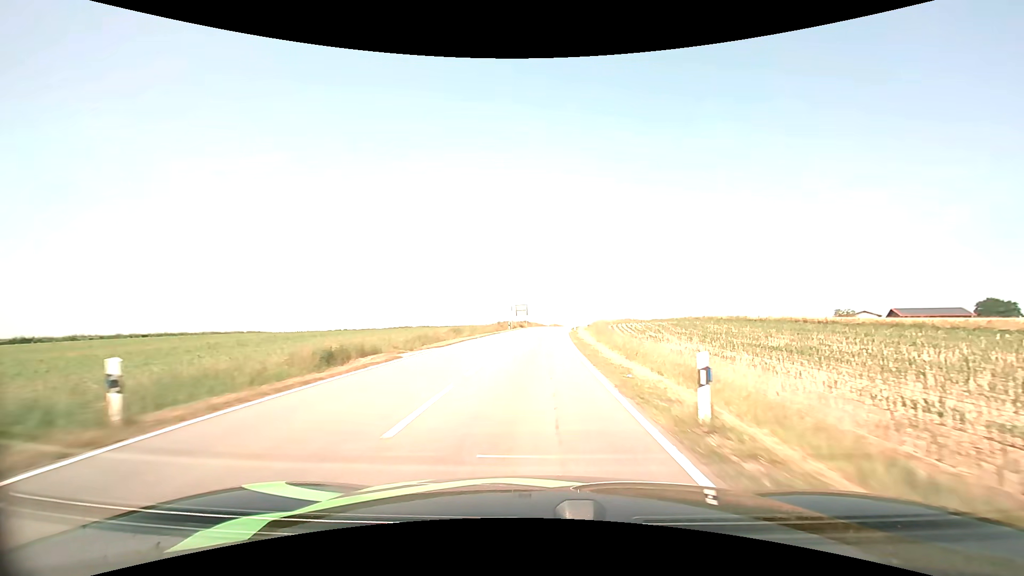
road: tertiary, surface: asphalt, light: Day
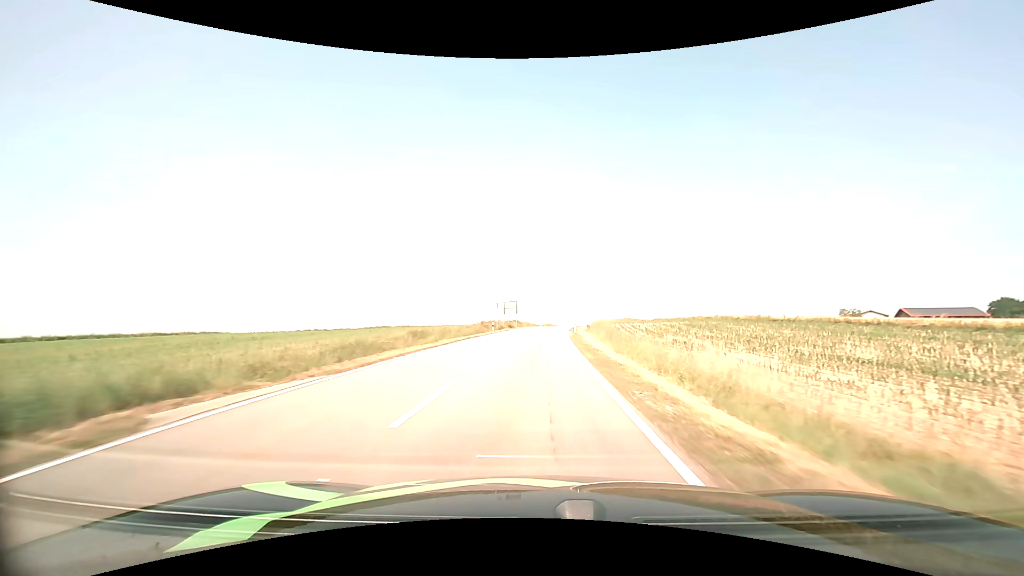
(+0.1, +11.8) m; +1°
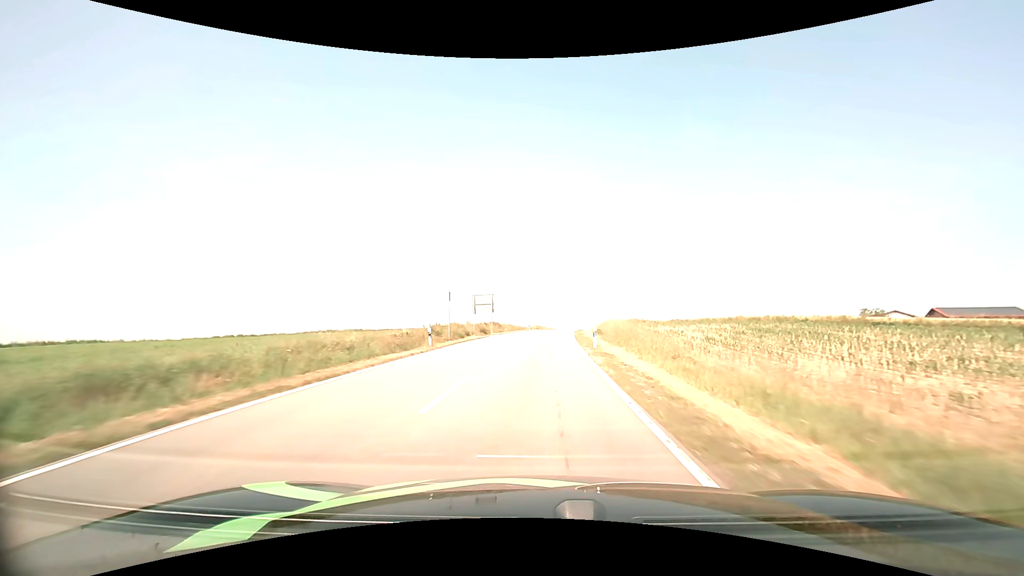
(+0.3, +24.1) m; +1°
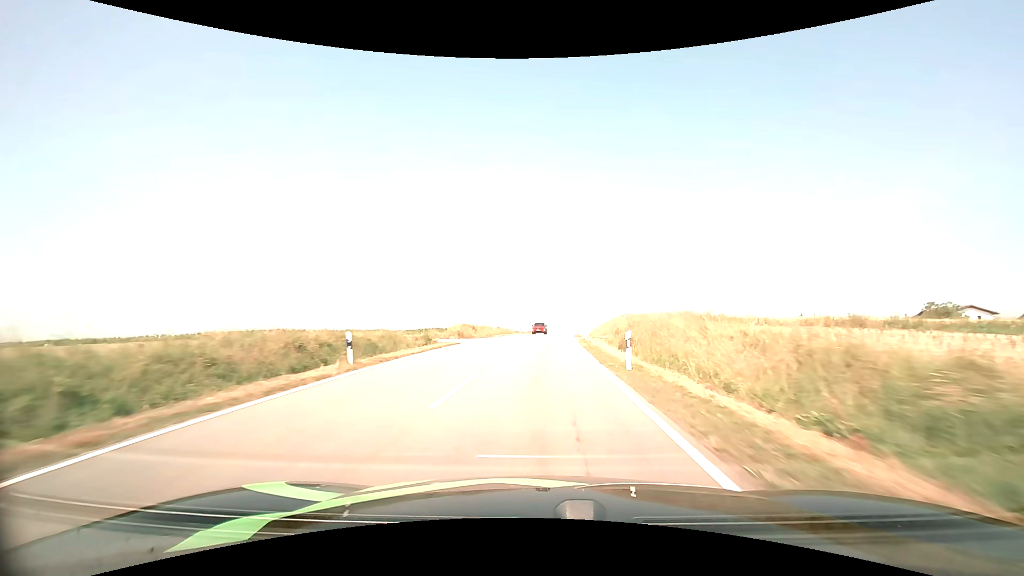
(+2.6, +61.3) m; +5°
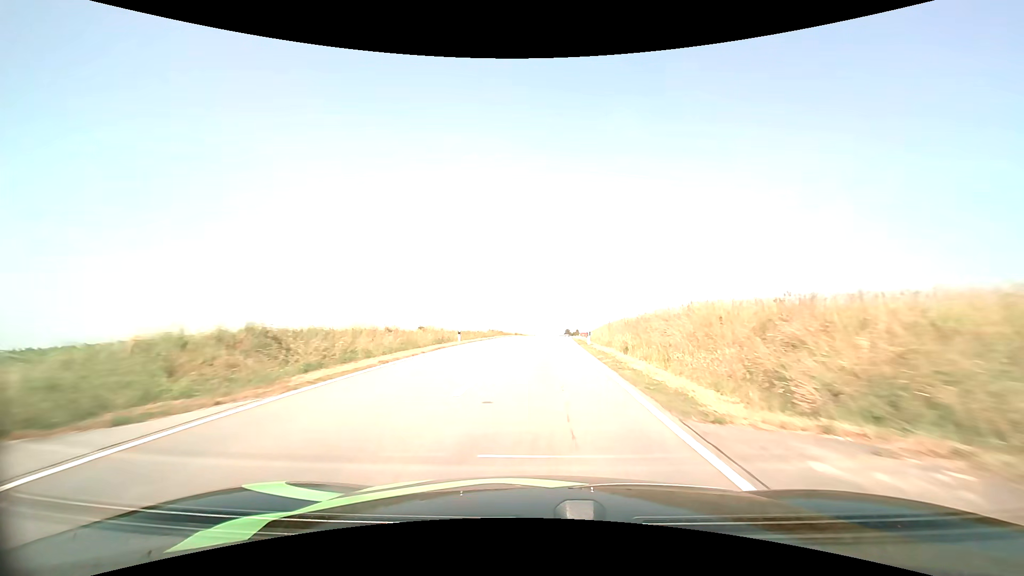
(+0.8, +35.7) m; +3°
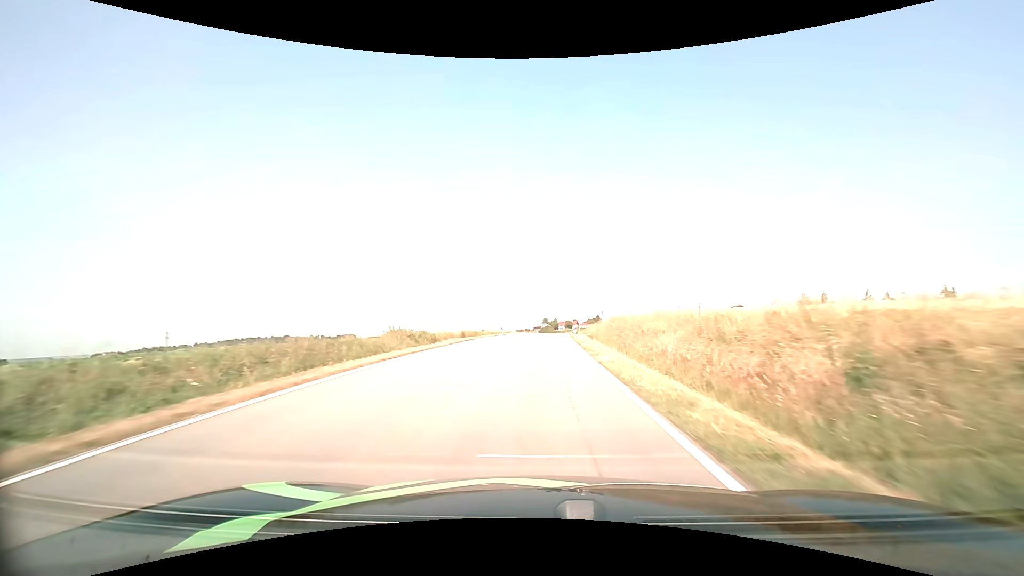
(+0.9, +35.8) m; +3°
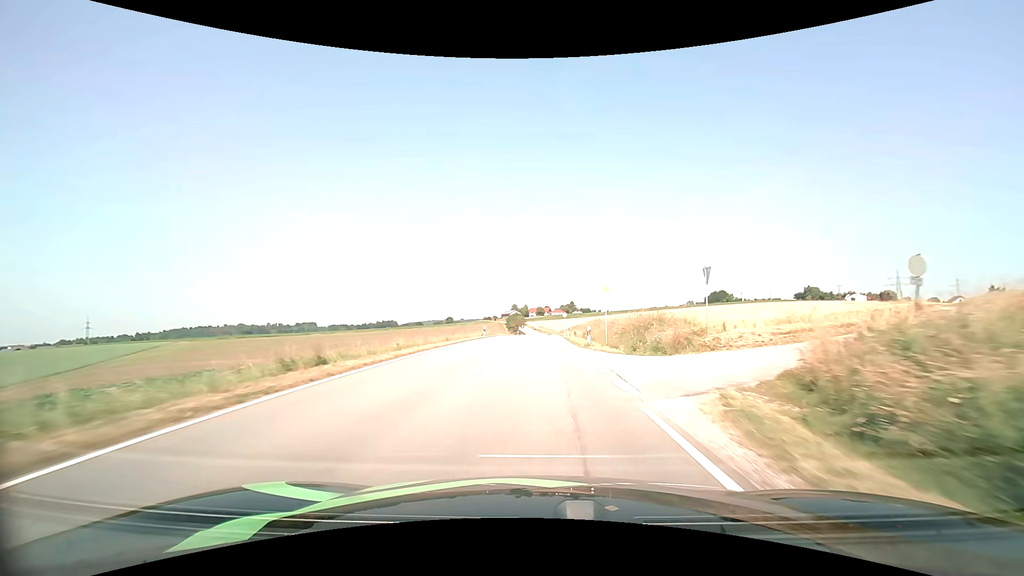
(+1.8, +59.9) m; +3°
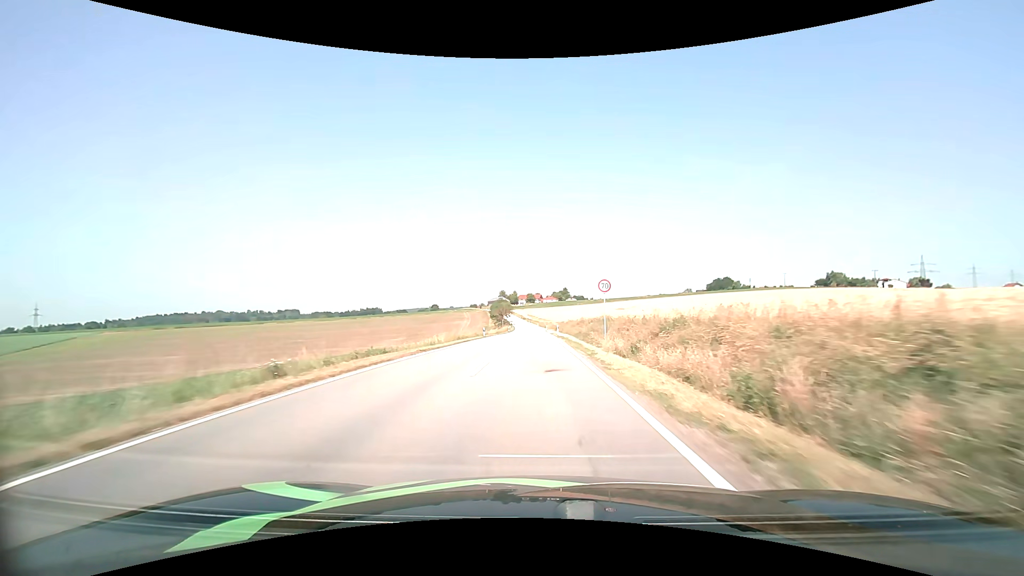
(+0.3, +49.4) m; +1°
(0, +10) (0, +20) (0, +30) (0, +40) (0, +50) (0, +60) (0, +70) (-1, +80) (-1, +90) (-1, +100) m
